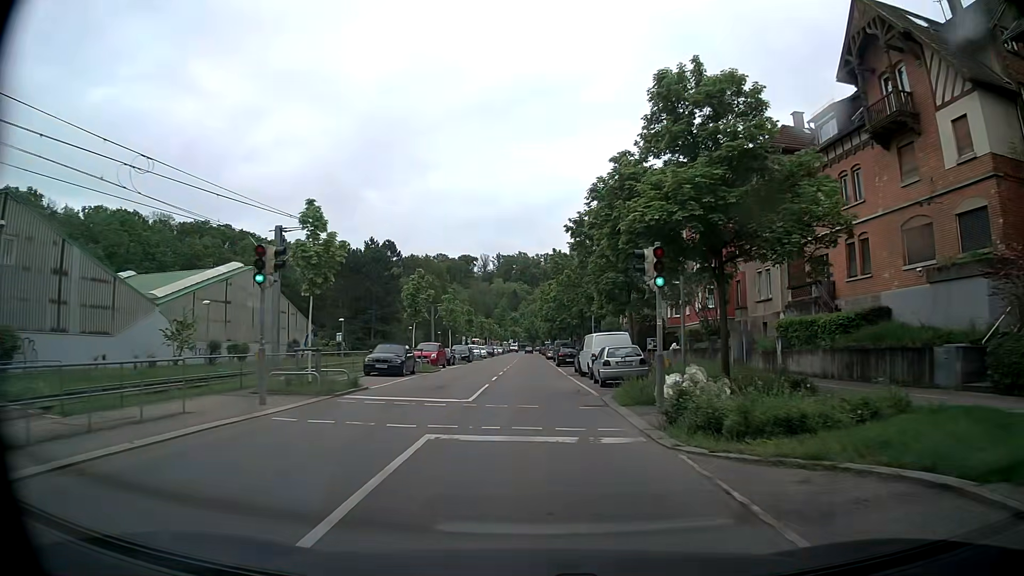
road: secondary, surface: asphalt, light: Day
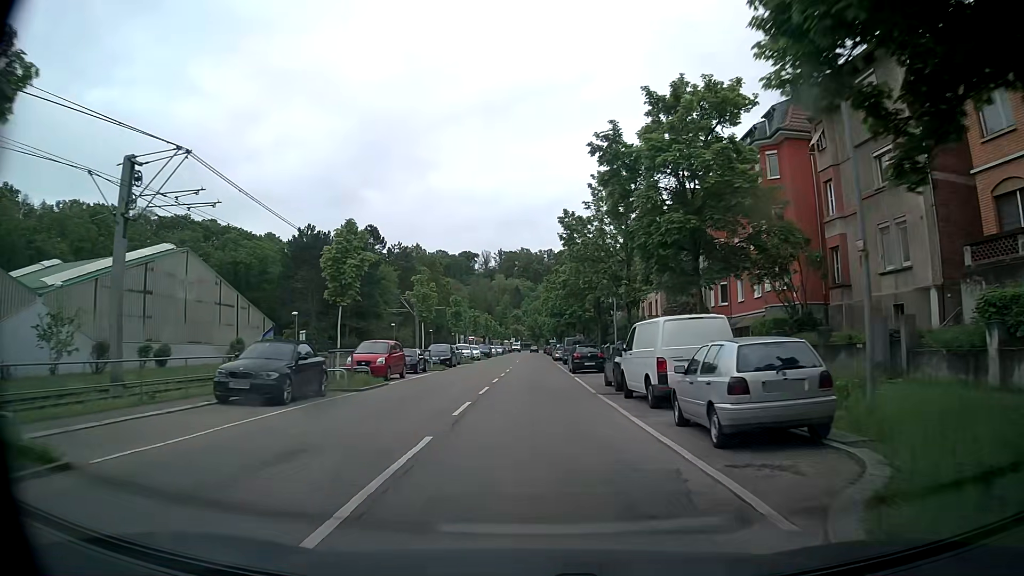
(+0.1, +14.2) m; +1°
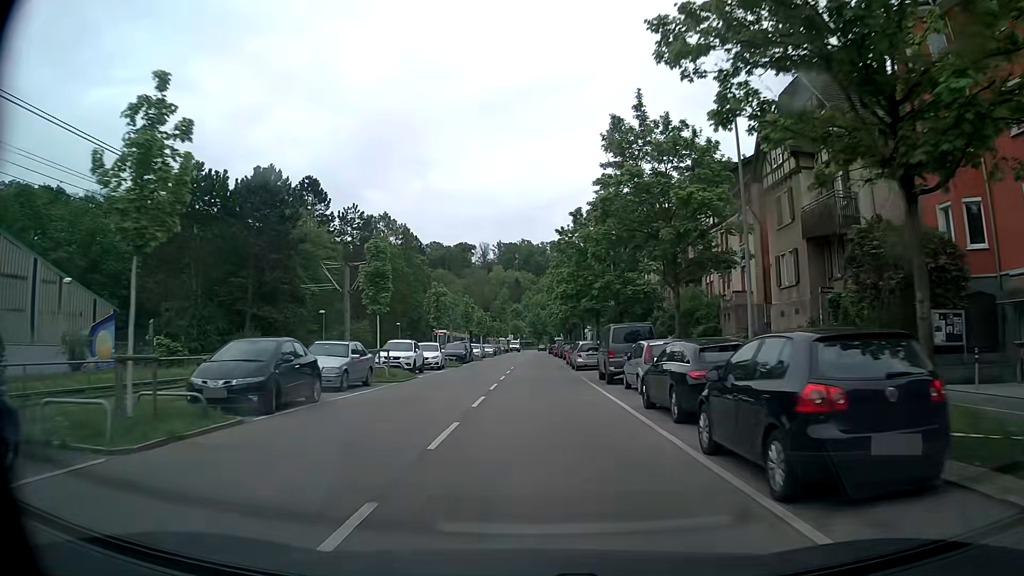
(-0.4, +28.6) m; -1°
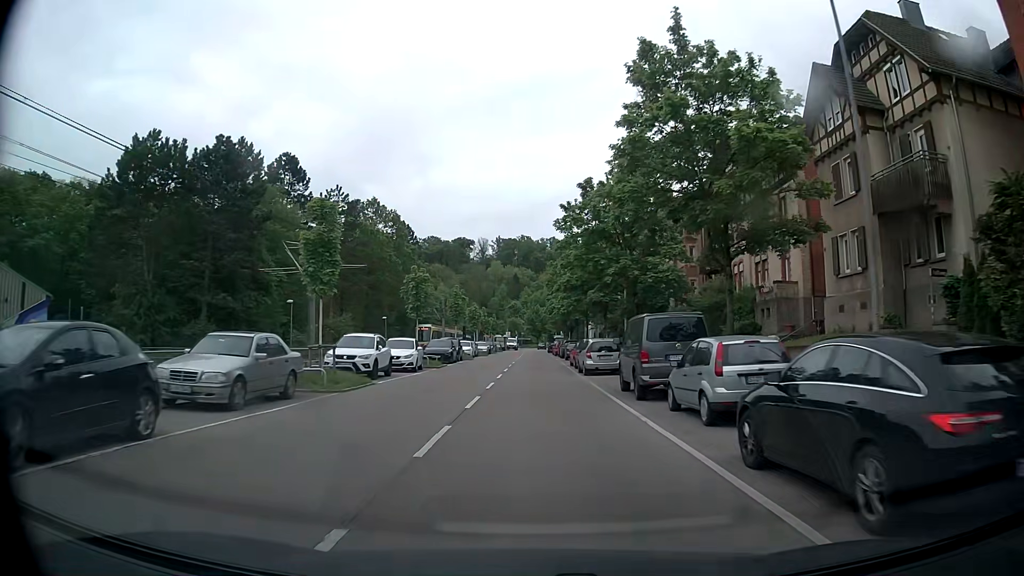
(0.0, +7.1) m; 0°
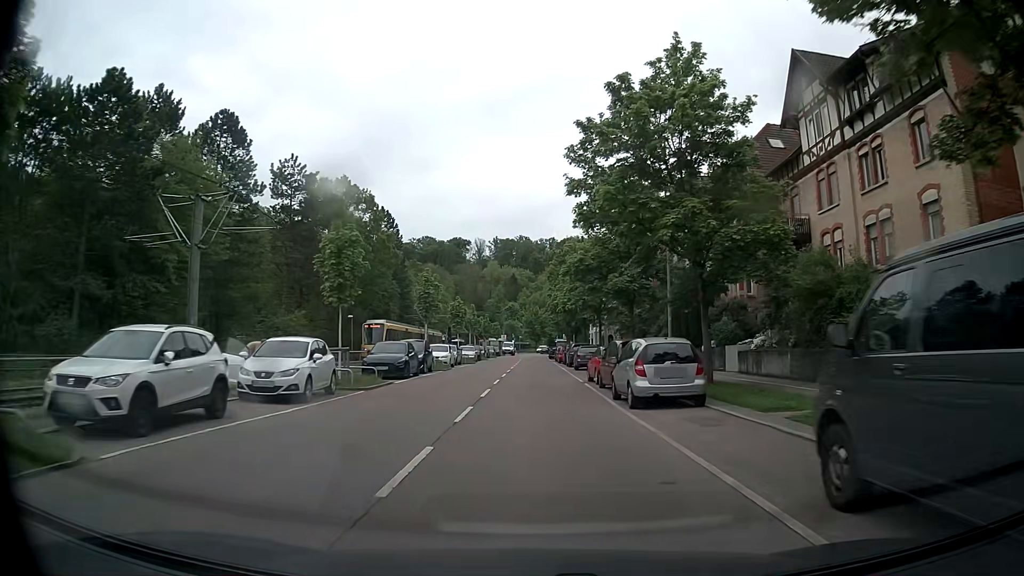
(+0.1, +14.1) m; 0°
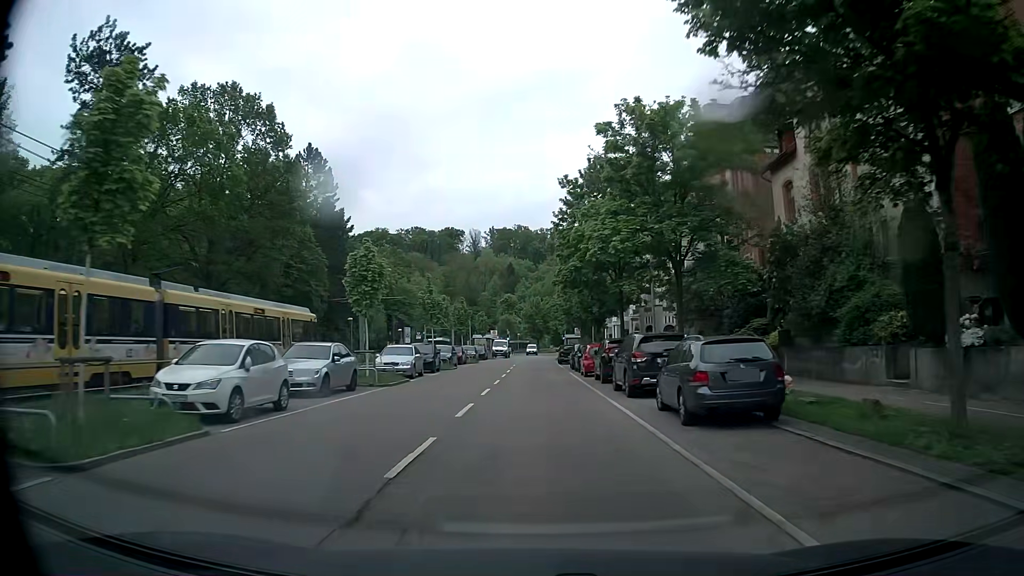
(+0.1, +29.9) m; 0°
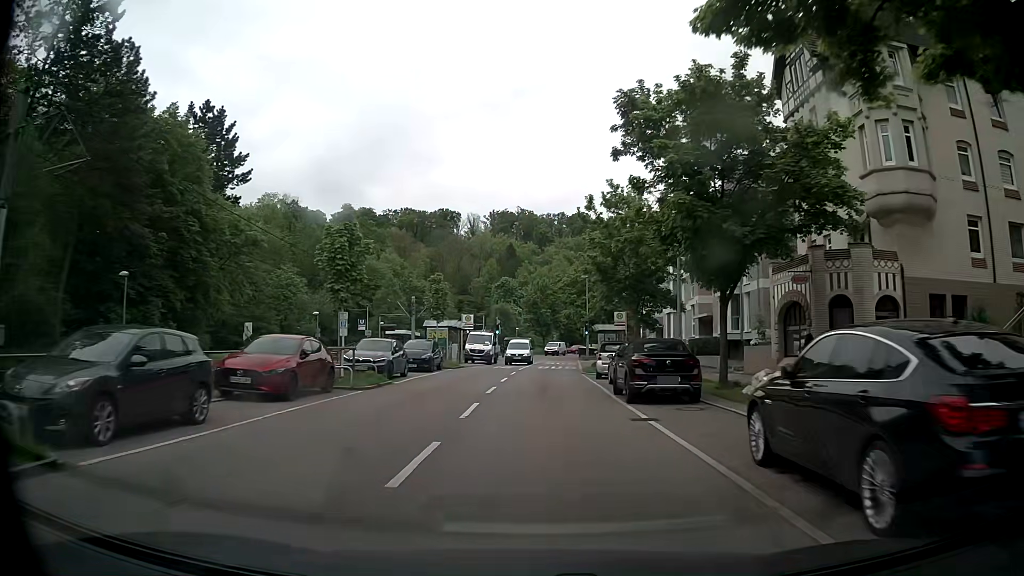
(-0.6, +37.0) m; -1°
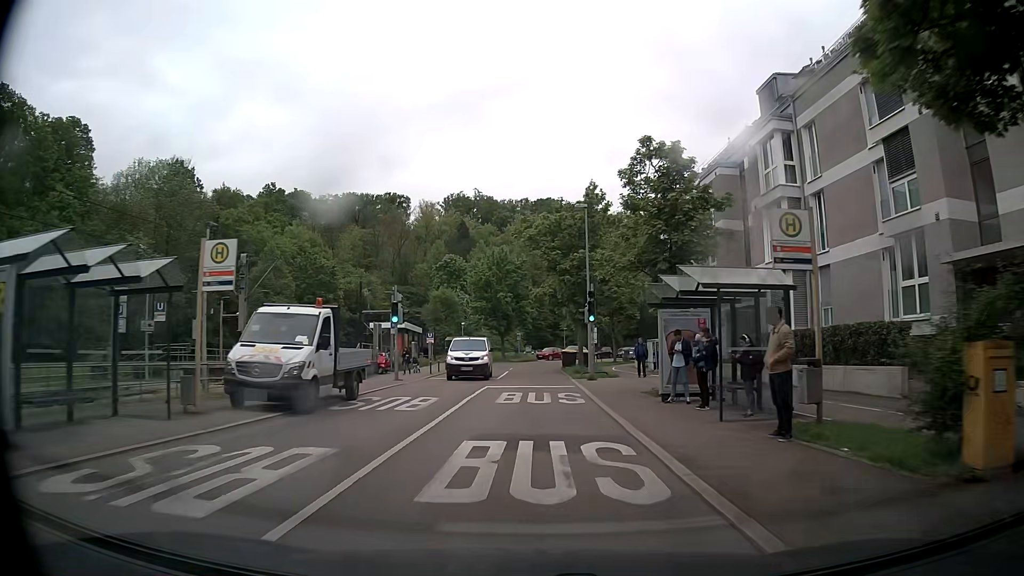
(+0.8, +34.2) m; +3°
(0, +10) (0, +20) (0, +30) (0, +40) (0, +50) (+2, +60) (+5, +69) (+10, +78) (+17, +85) (+26, +90) m
